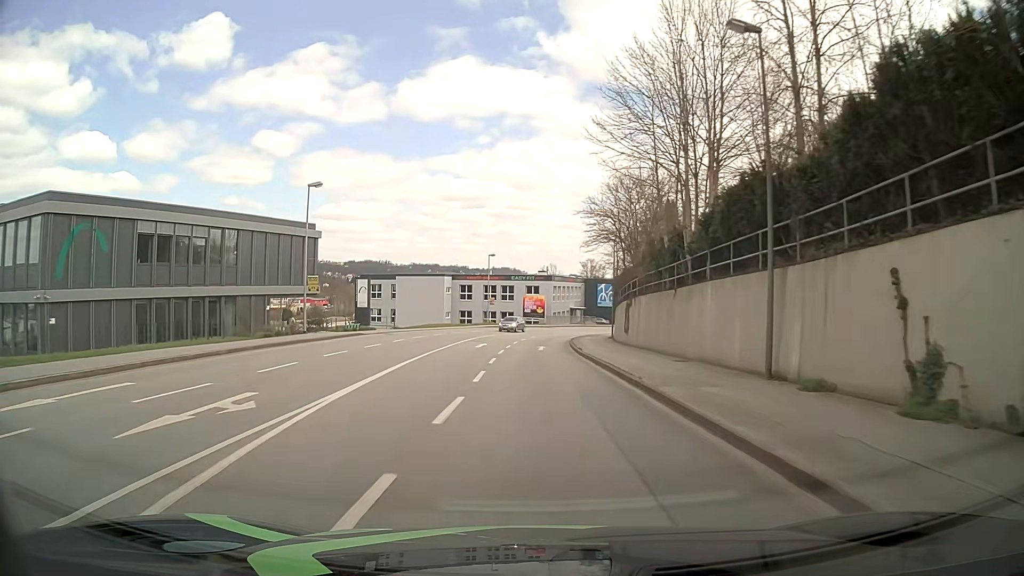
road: tertiary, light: Day
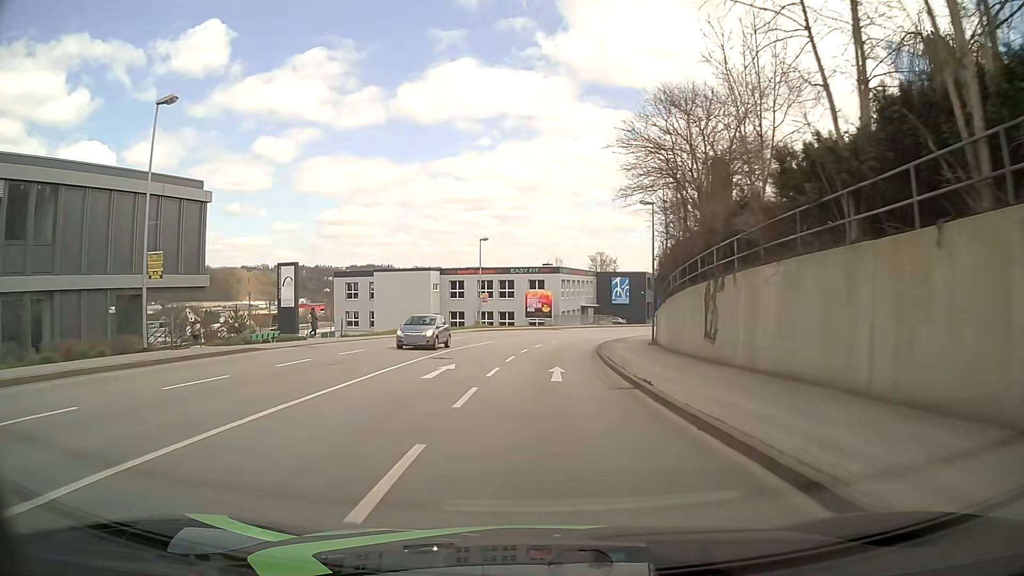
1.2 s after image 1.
(0.0, +16.4) m; 0°
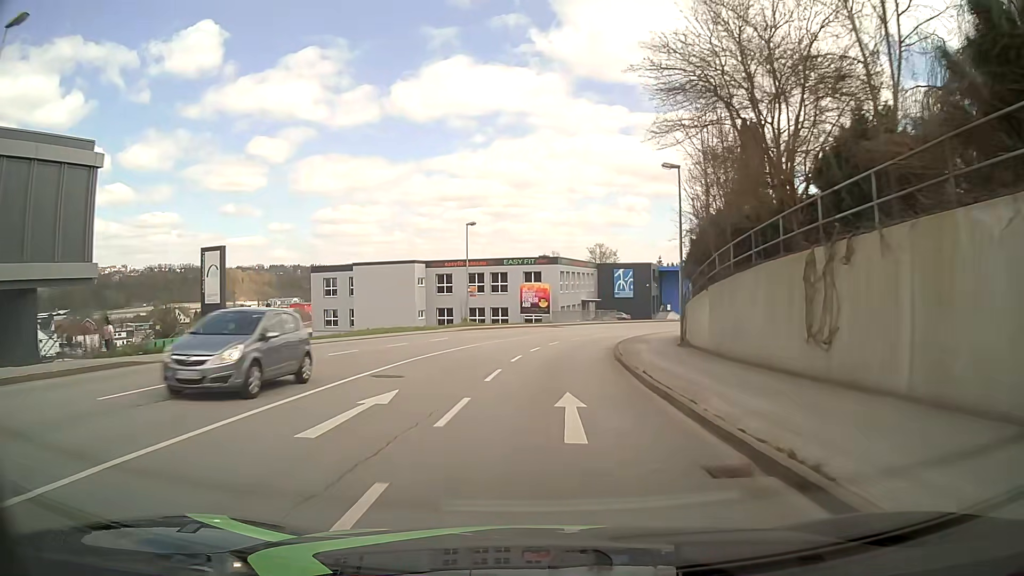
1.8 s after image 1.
(0.0, +8.1) m; 0°
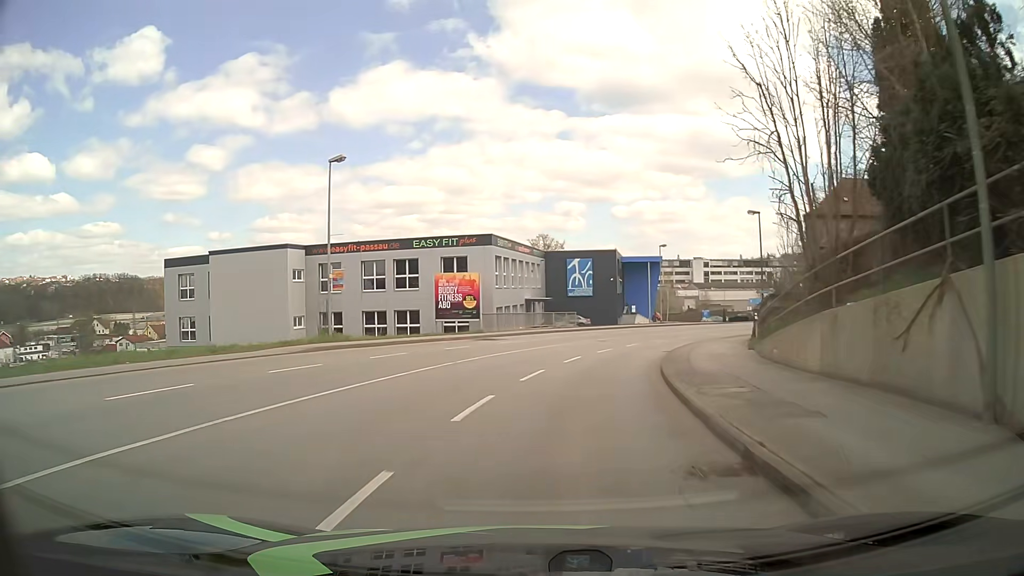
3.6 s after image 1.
(+0.9, +23.0) m; +5°
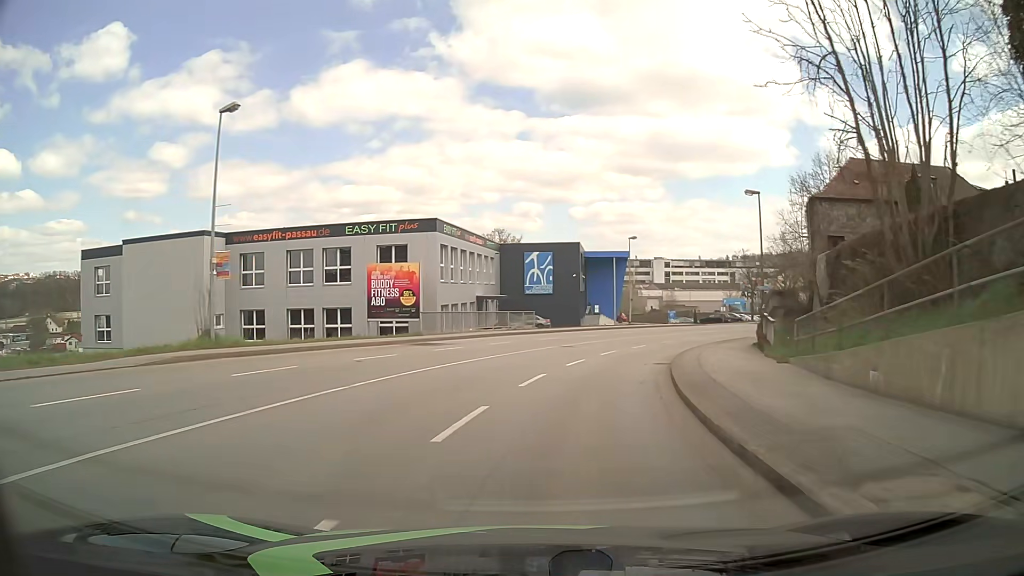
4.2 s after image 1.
(+0.2, +7.5) m; +4°
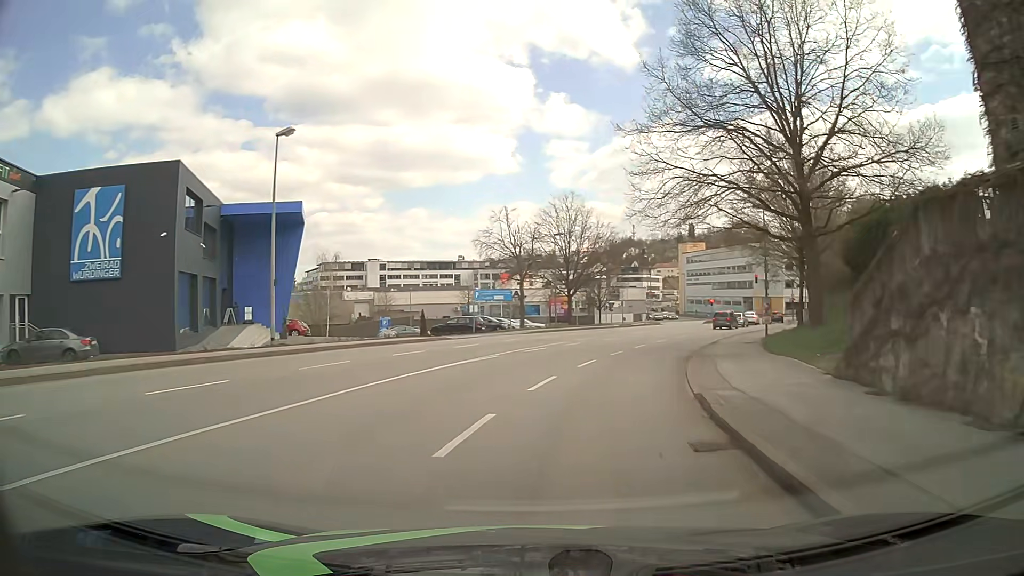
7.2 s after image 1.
(+7.3, +35.5) m; +24°
